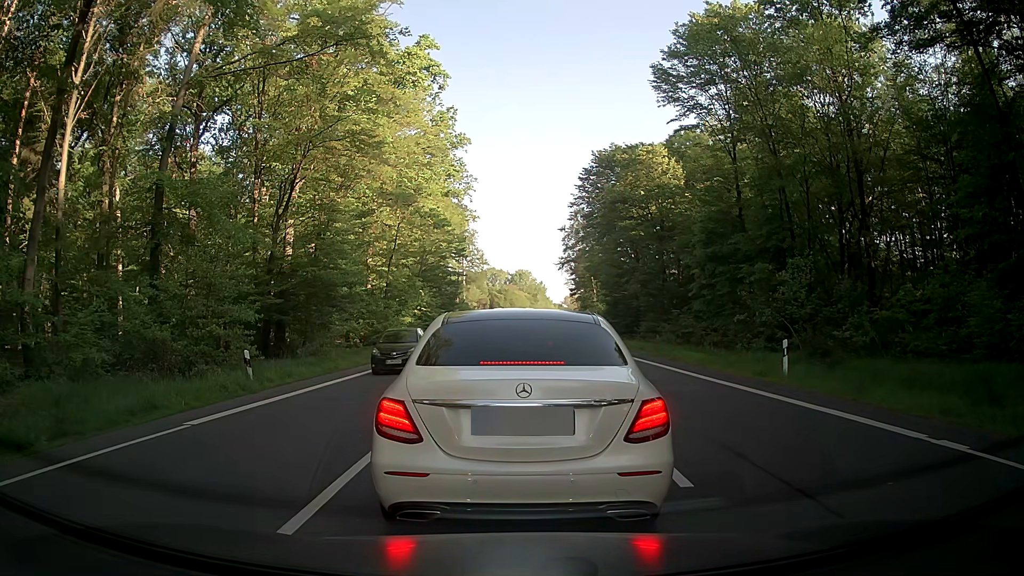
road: primary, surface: asphalt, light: Day
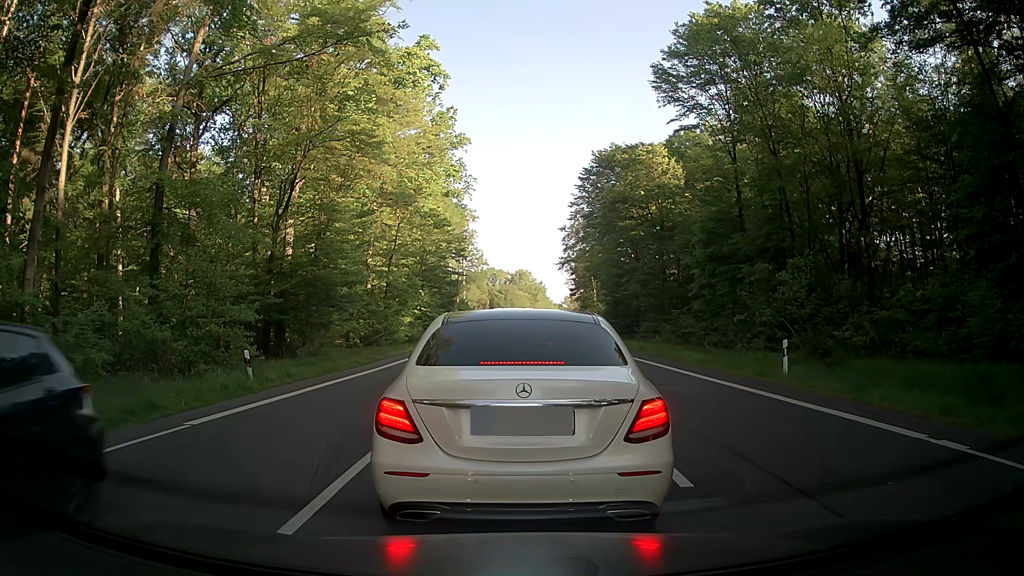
(0.0, 0.0) m; 0°
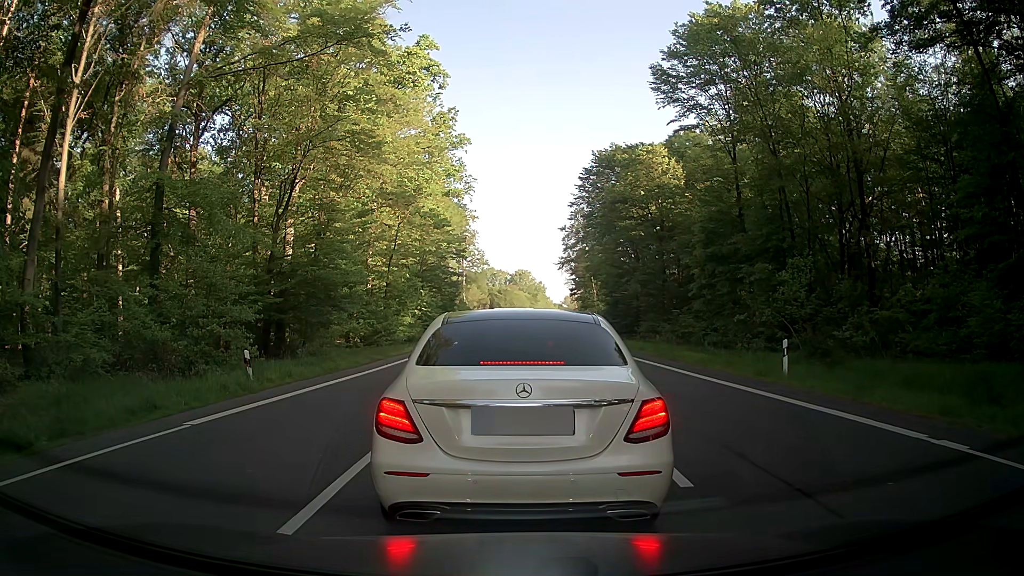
(0.0, 0.0) m; 0°
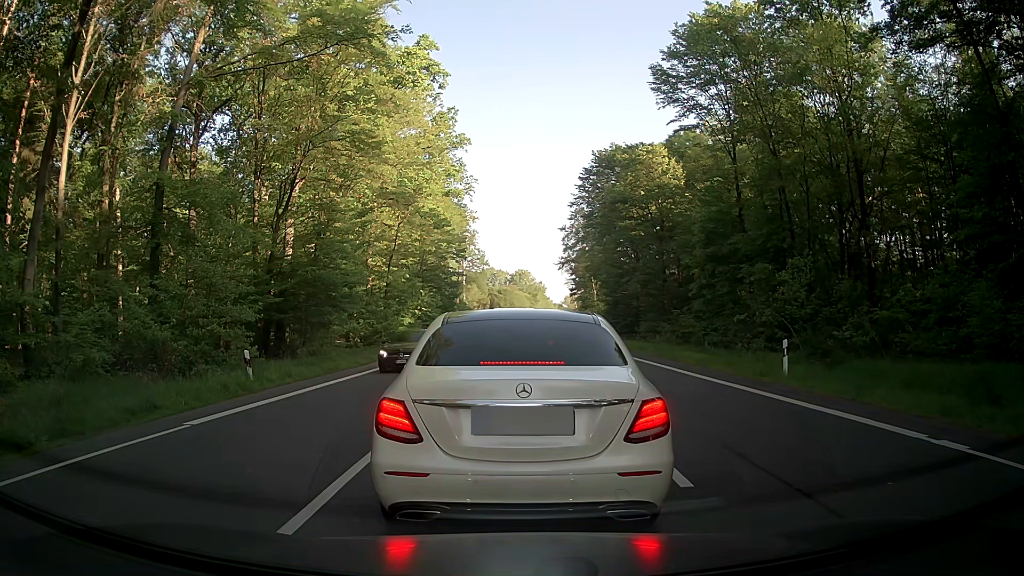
(0.0, 0.0) m; 0°
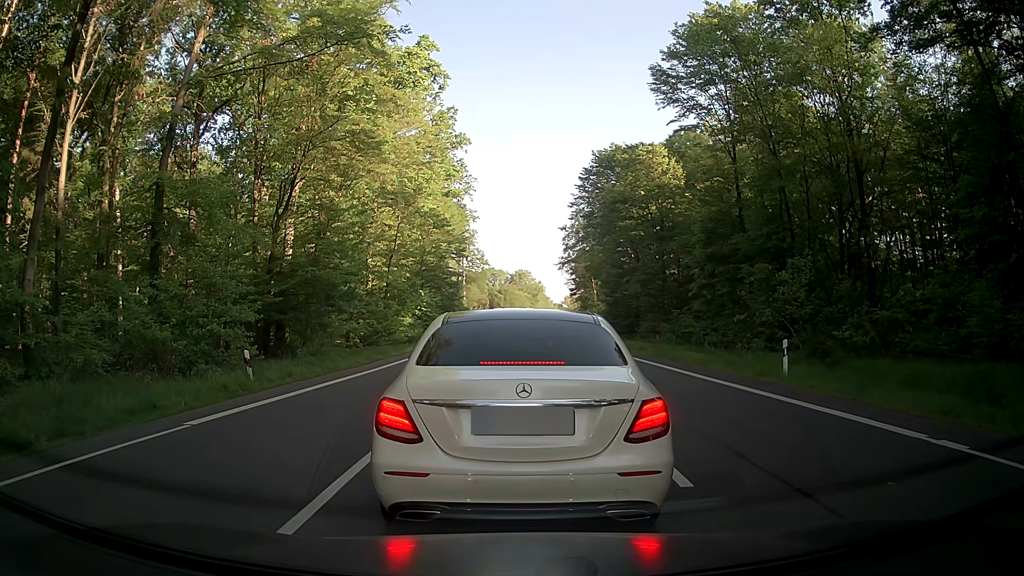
(0.0, 0.0) m; 0°
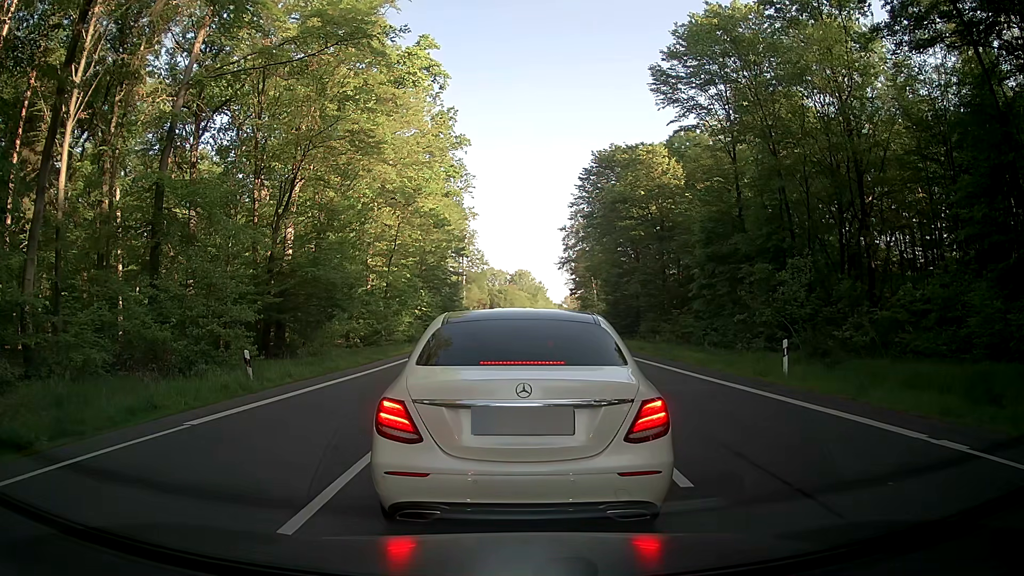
(0.0, 0.0) m; 0°
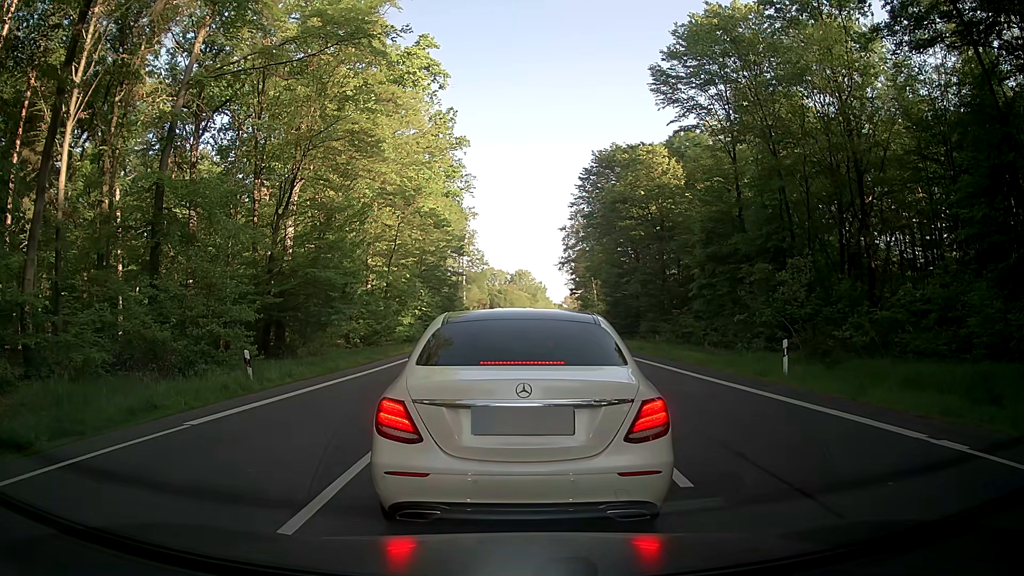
(0.0, 0.0) m; 0°
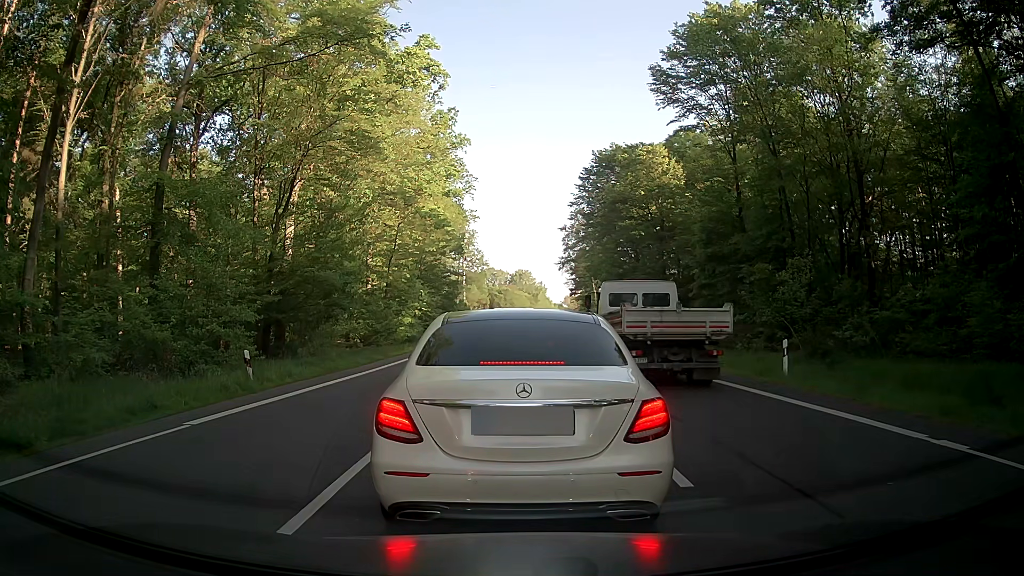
(0.0, 0.0) m; 0°
